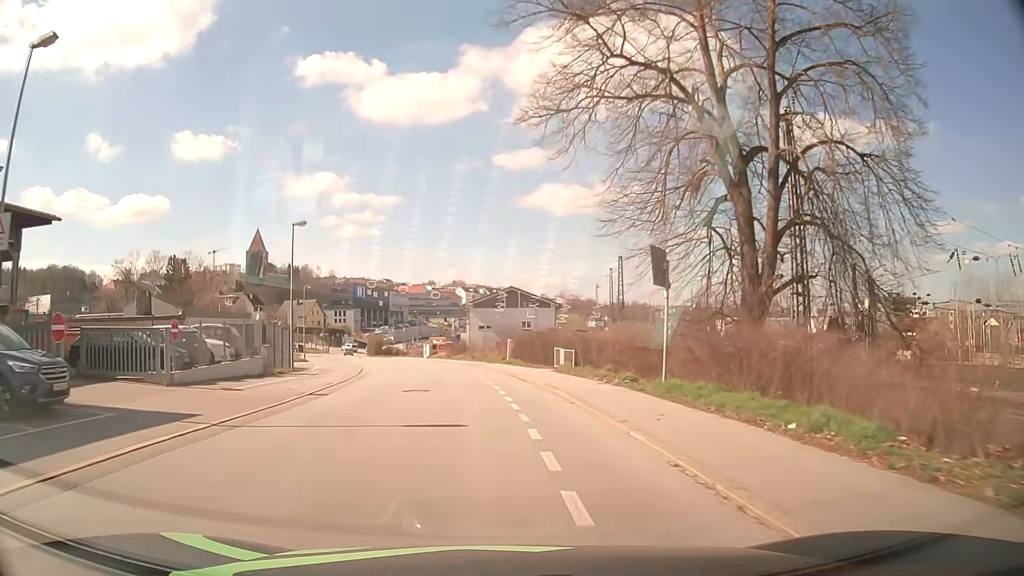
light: Day
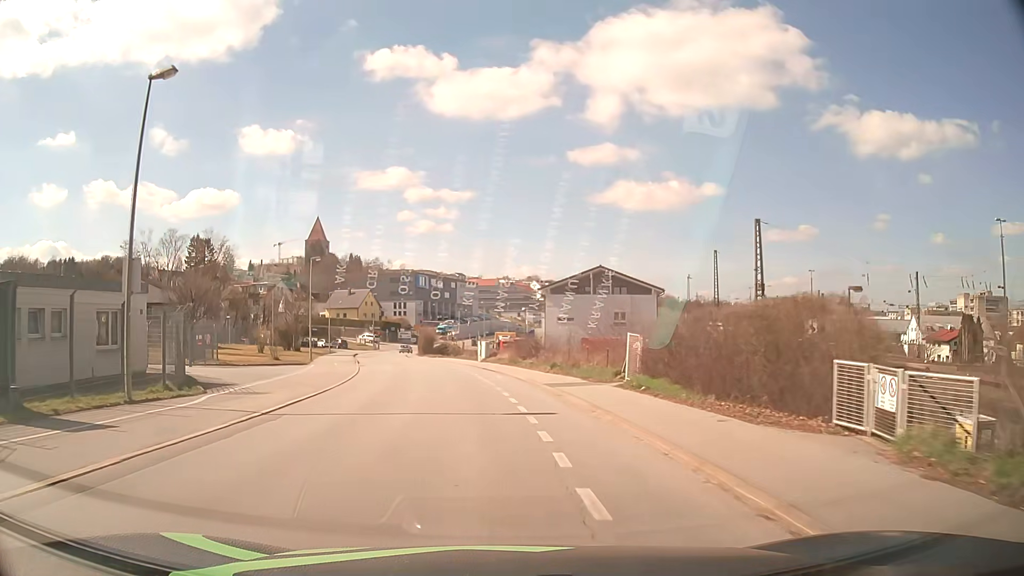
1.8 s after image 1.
(-1.1, +22.2) m; -6°
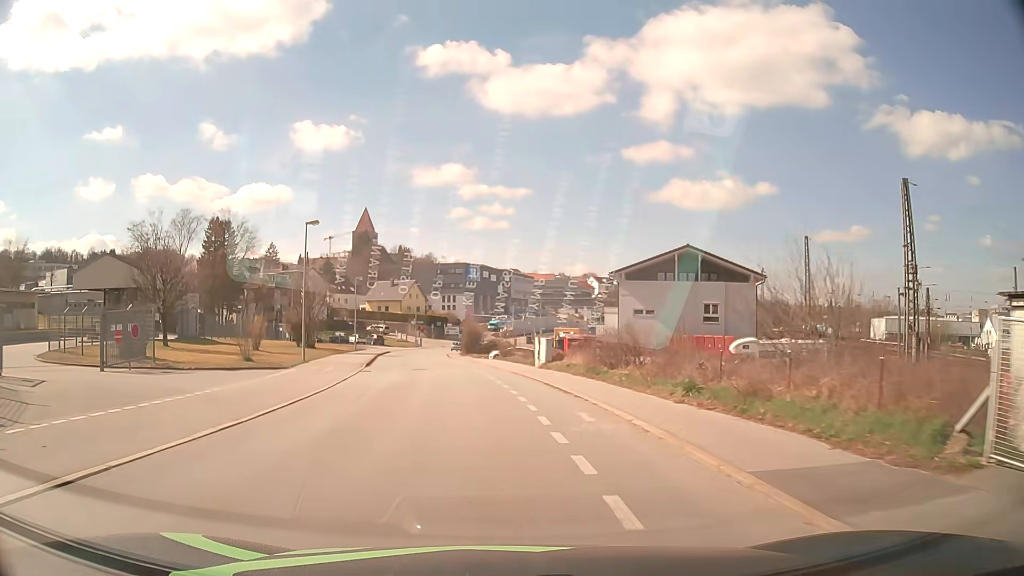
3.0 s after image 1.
(-0.6, +14.7) m; -5°
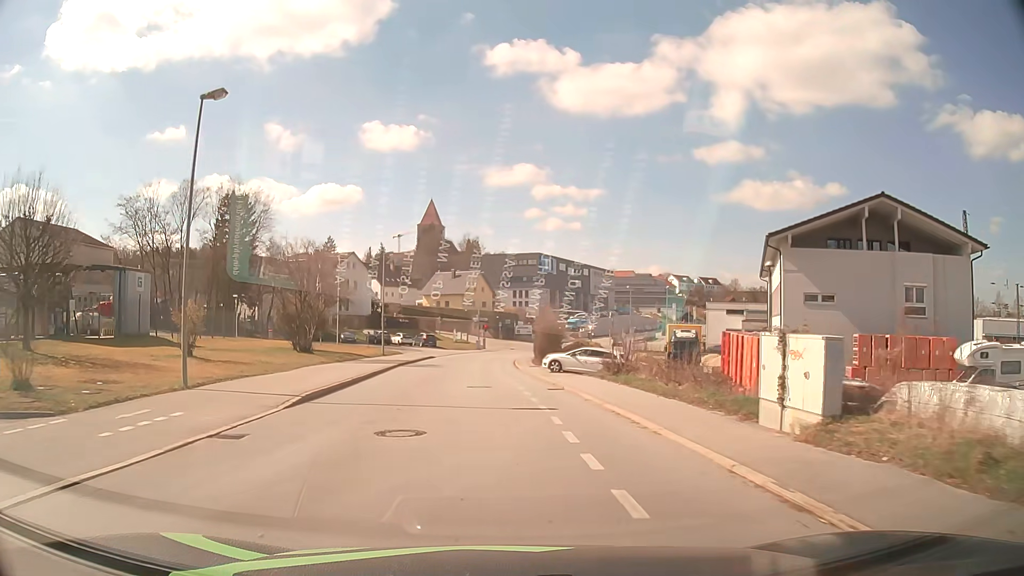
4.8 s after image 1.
(-1.2, +21.9) m; -6°
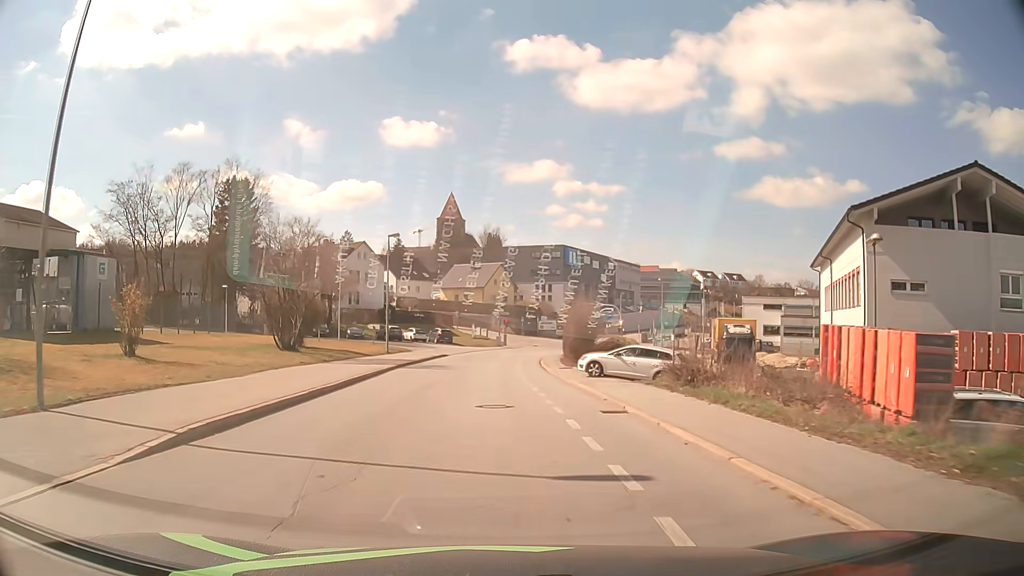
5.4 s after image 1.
(-0.1, +7.2) m; -2°
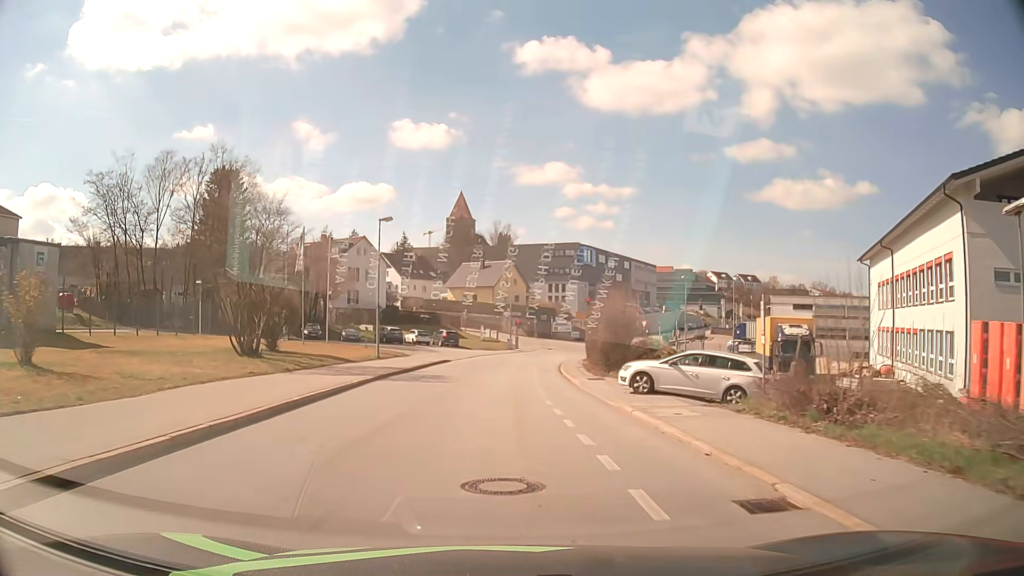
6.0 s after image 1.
(0.0, +7.1) m; -1°
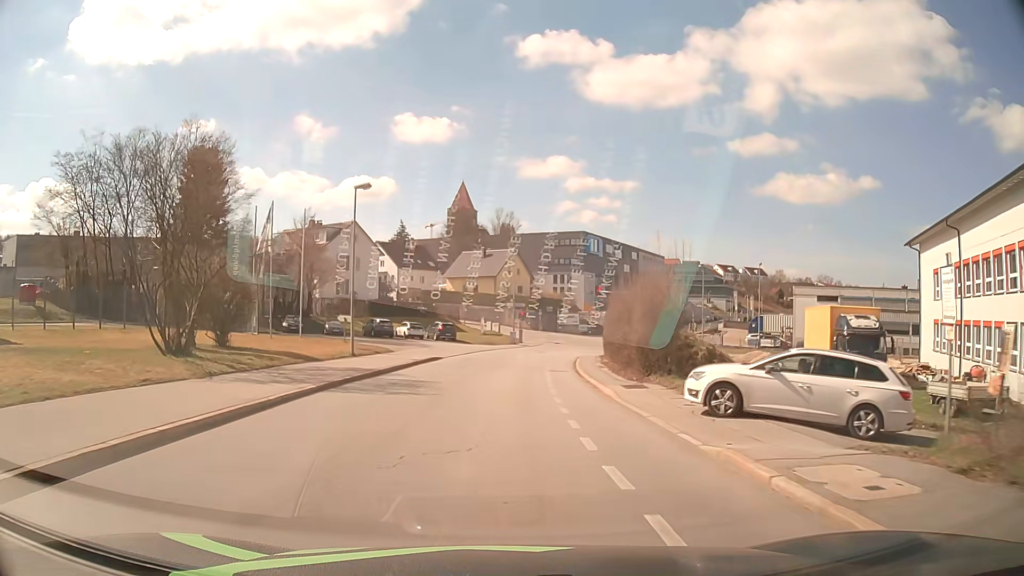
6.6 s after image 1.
(0.0, +7.0) m; 0°
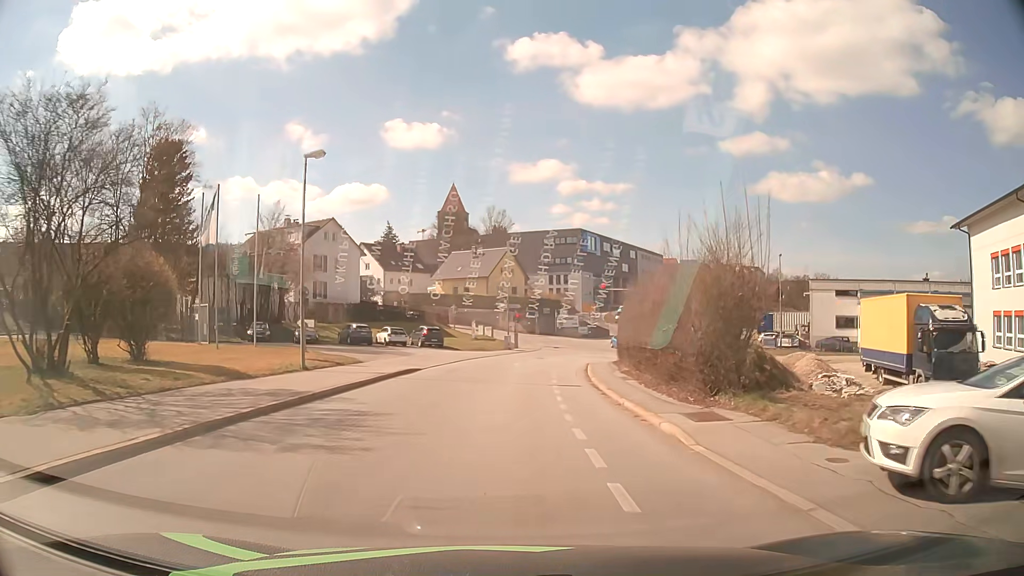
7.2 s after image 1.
(0.0, +6.9) m; +1°
